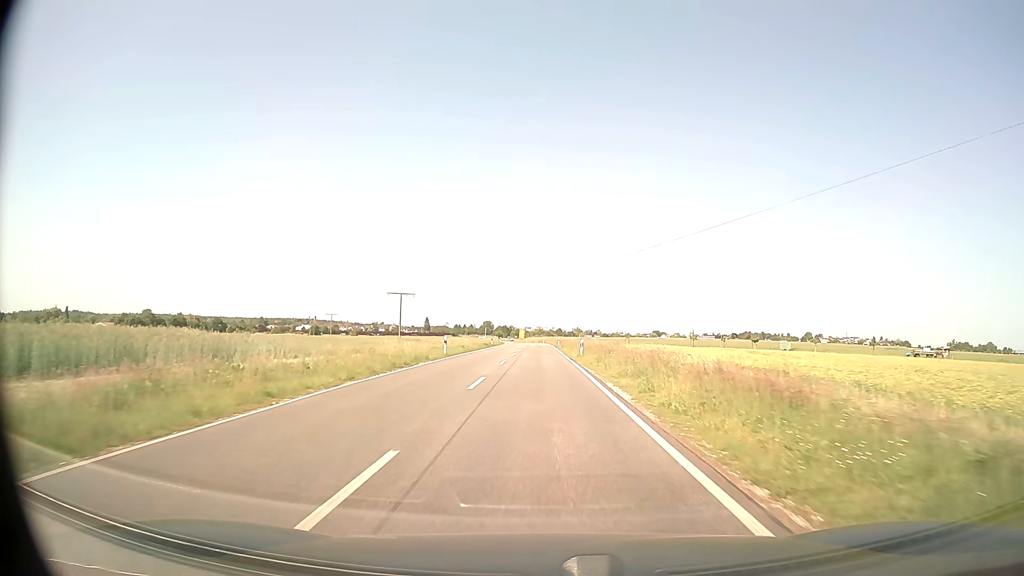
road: secondary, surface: asphalt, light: Day
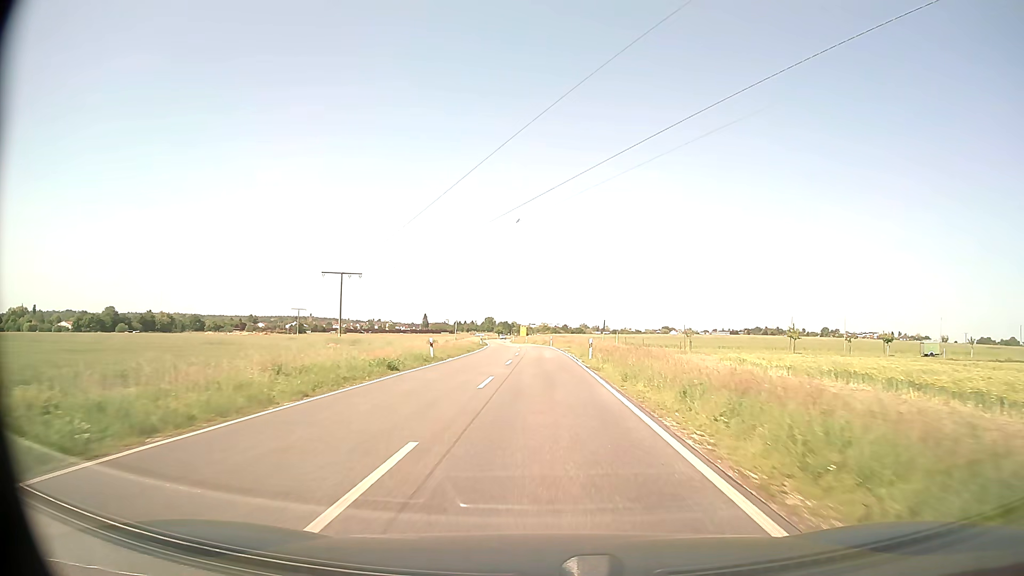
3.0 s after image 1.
(-0.2, +47.6) m; 0°
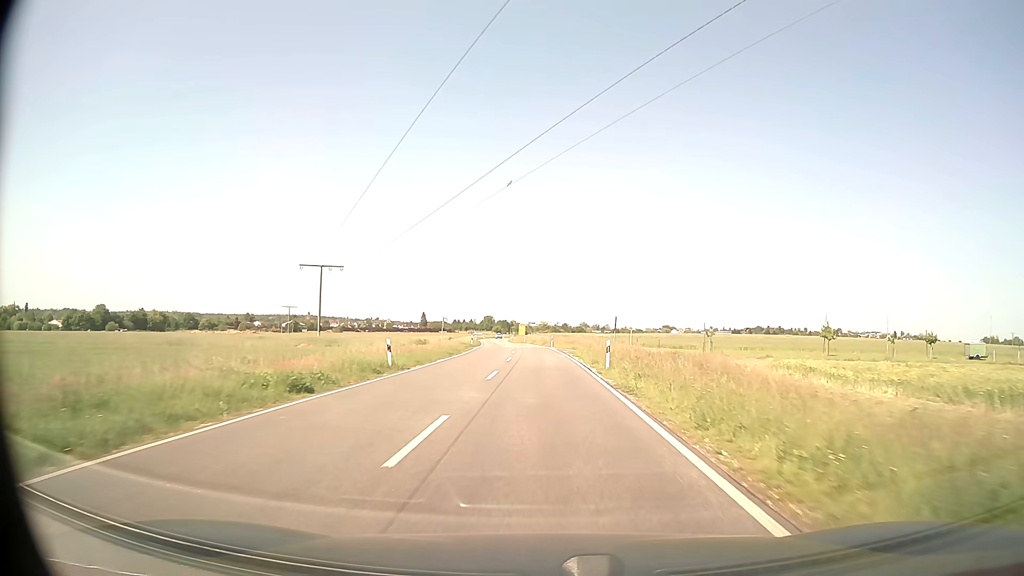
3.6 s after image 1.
(0.0, +9.5) m; 0°
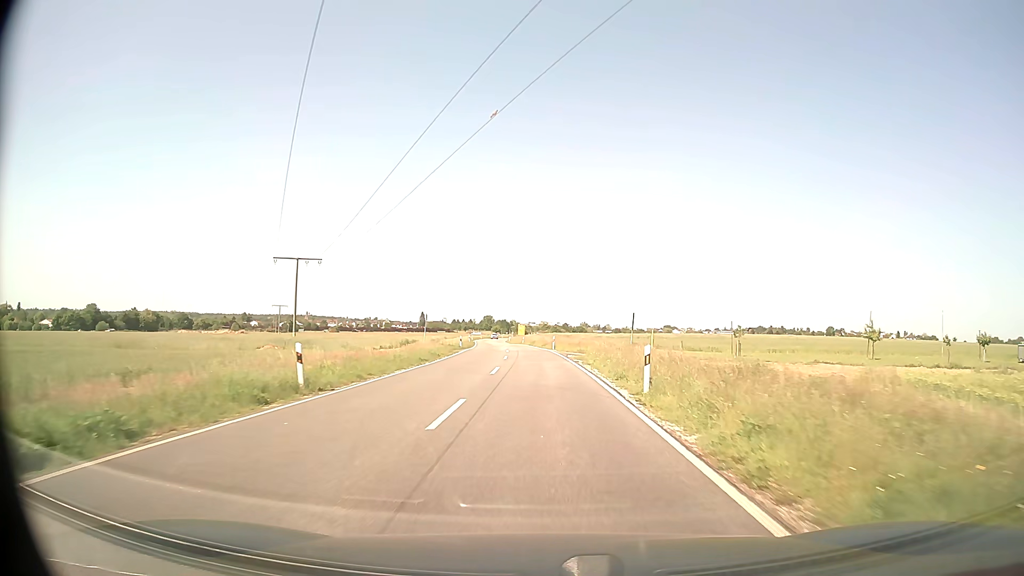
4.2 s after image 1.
(0.0, +9.5) m; 0°
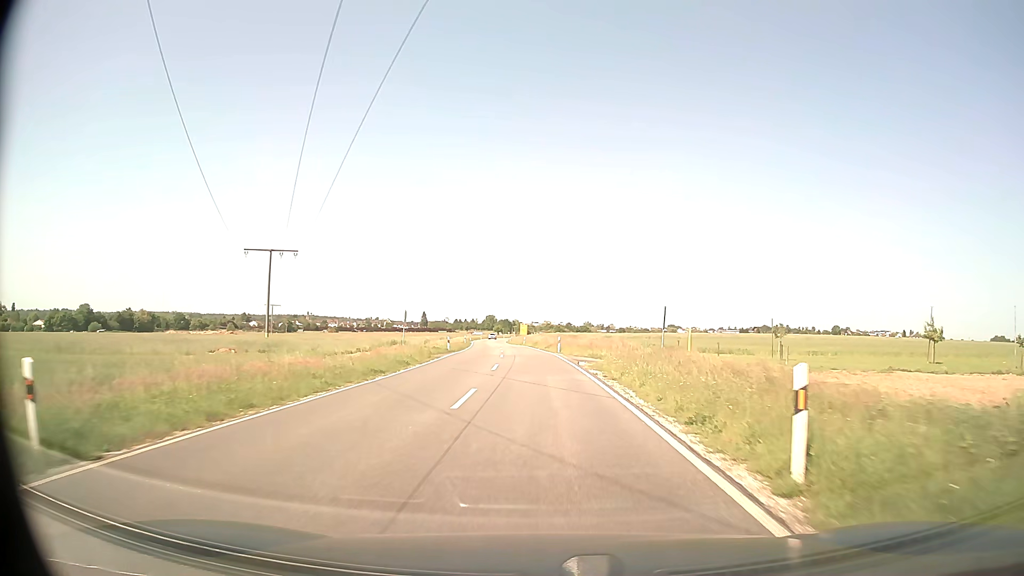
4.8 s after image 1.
(0.0, +9.5) m; 0°
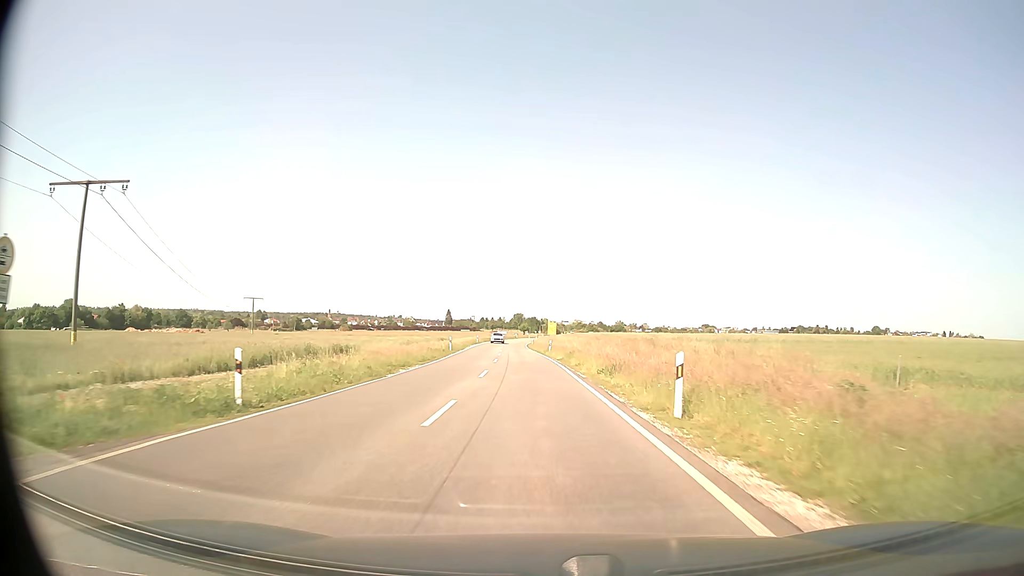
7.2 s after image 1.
(-0.7, +37.9) m; -2°
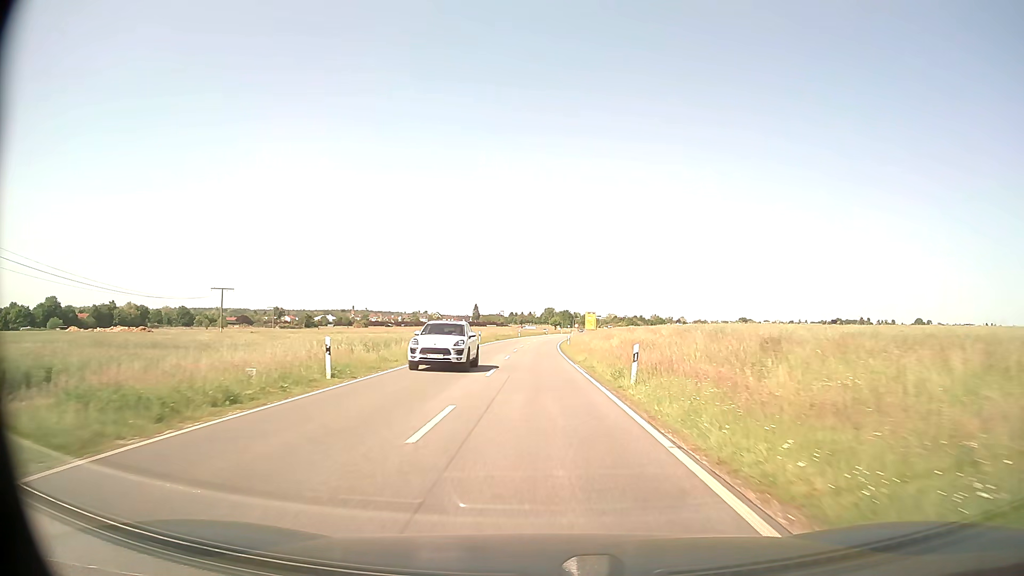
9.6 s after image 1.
(-1.0, +38.0) m; -3°
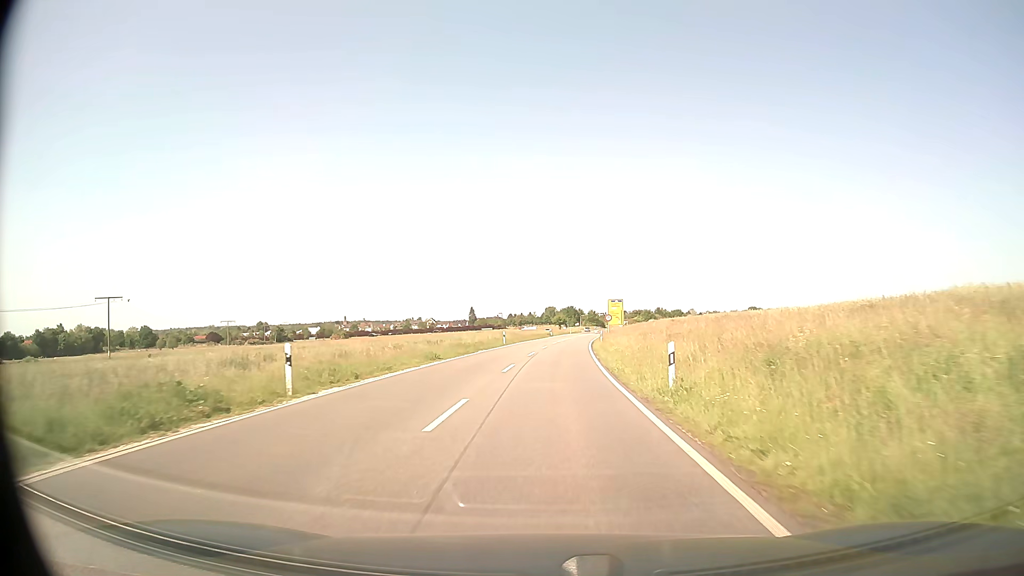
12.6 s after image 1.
(-0.4, +47.4) m; 0°
(0, +10) (0, +20) (+1, +30) (+1, +40) (+2, +50) (+2, +60) (+3, +70) (+4, +80) (+5, +90) (+6, +100) m
